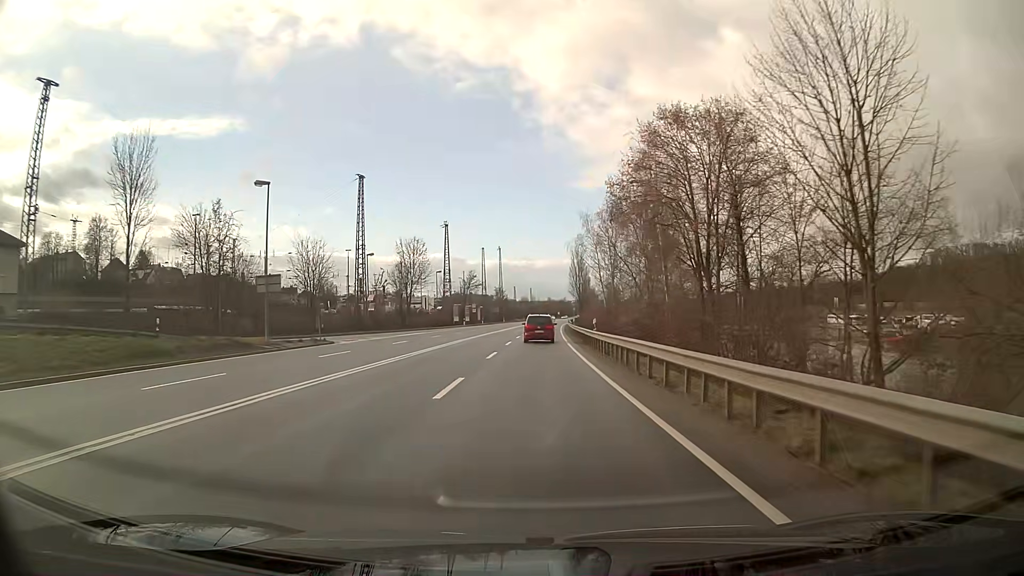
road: primary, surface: asphalt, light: Day
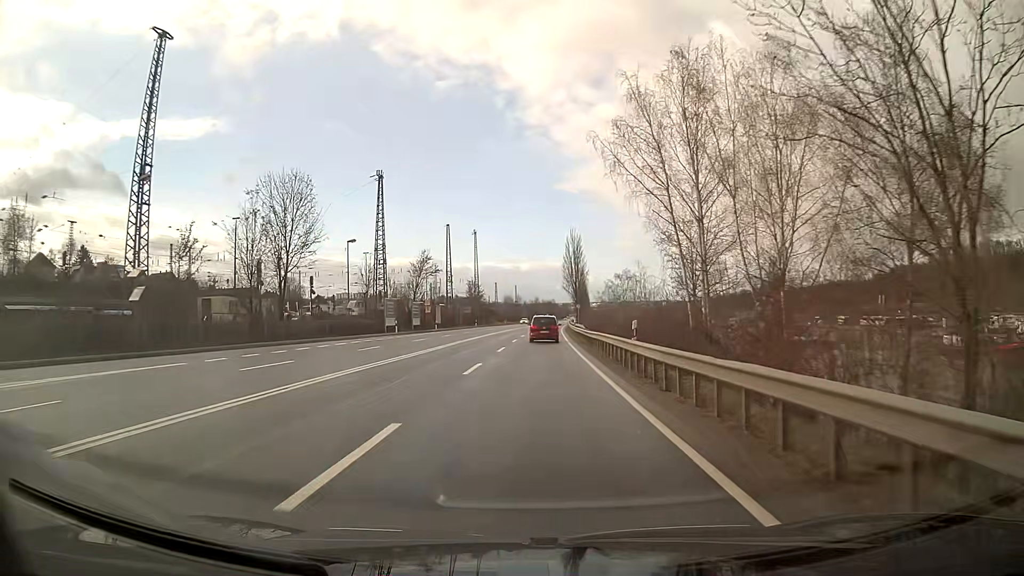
(+0.4, +42.9) m; +1°
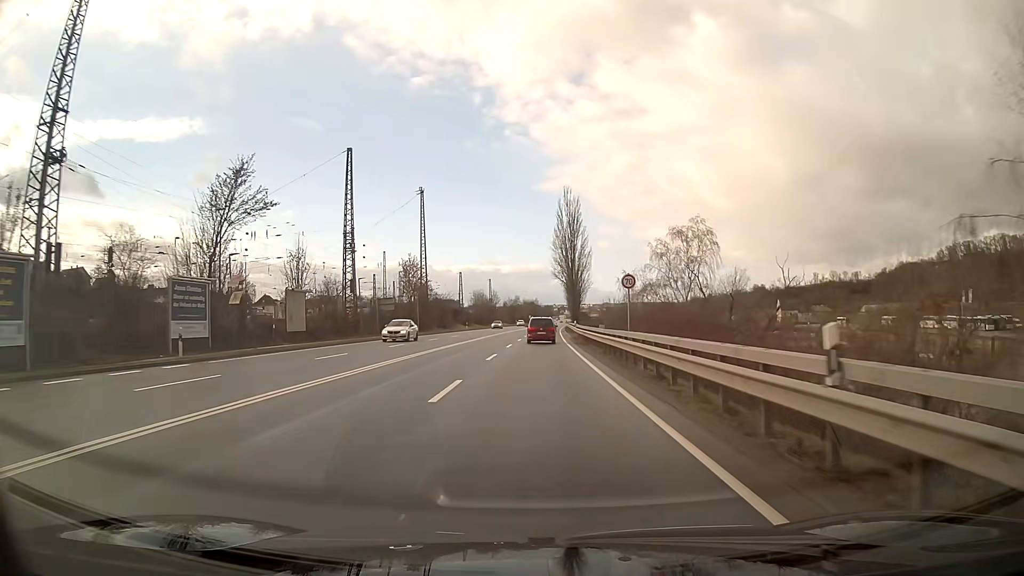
(+0.9, +53.6) m; +2°
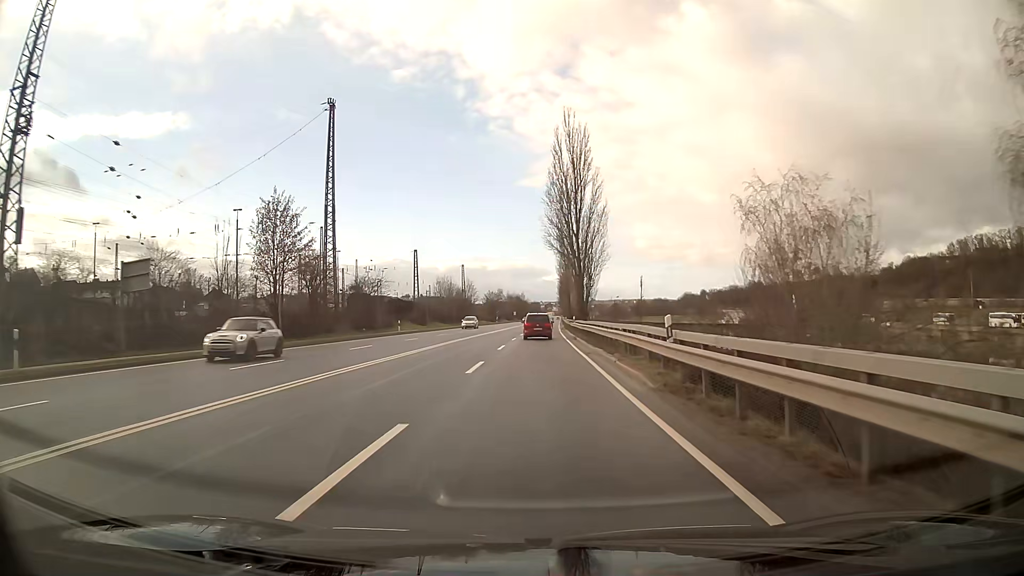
(+0.4, +42.9) m; +1°
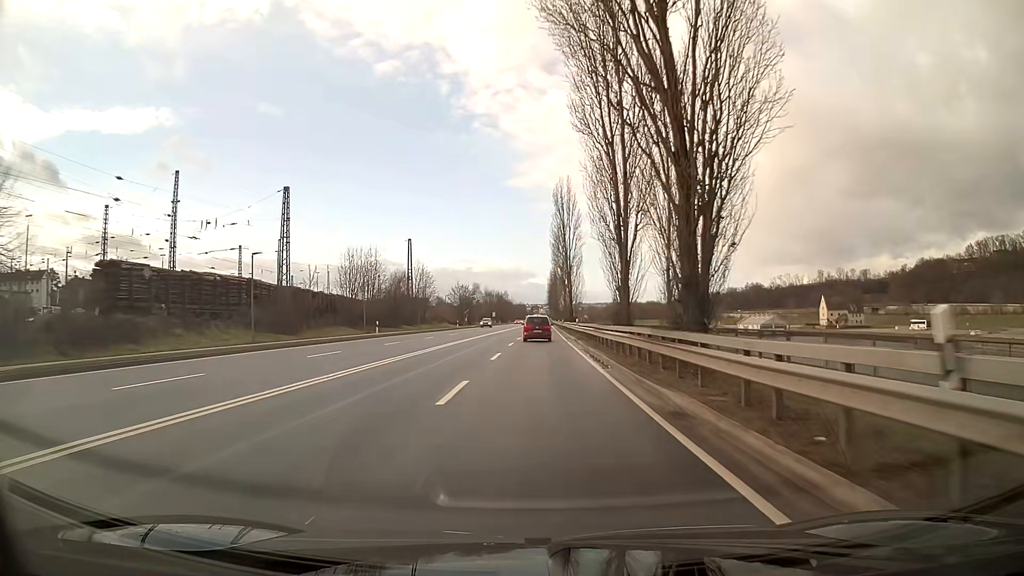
(+0.6, +53.8) m; +1°
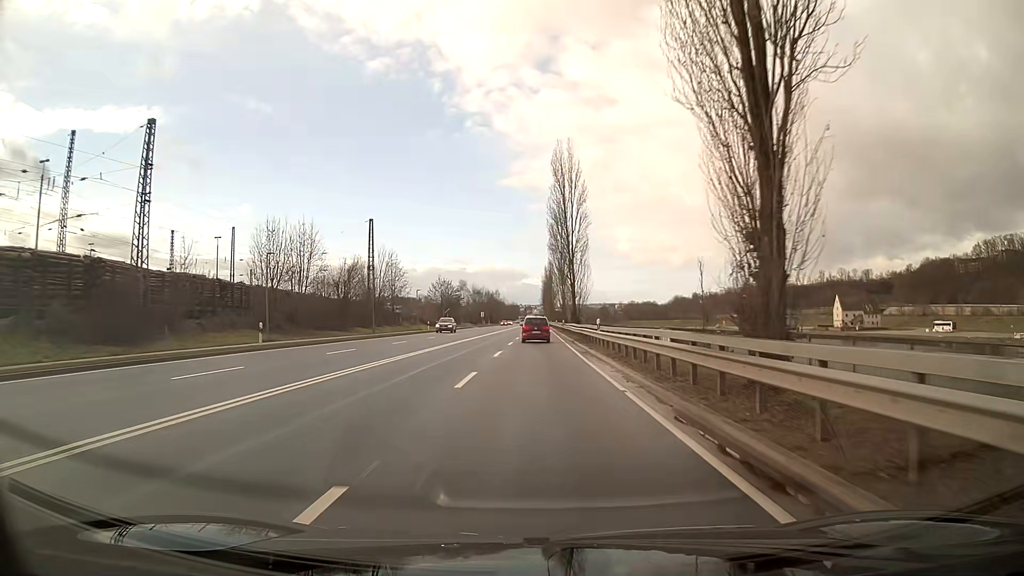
(+0.1, +21.6) m; +1°
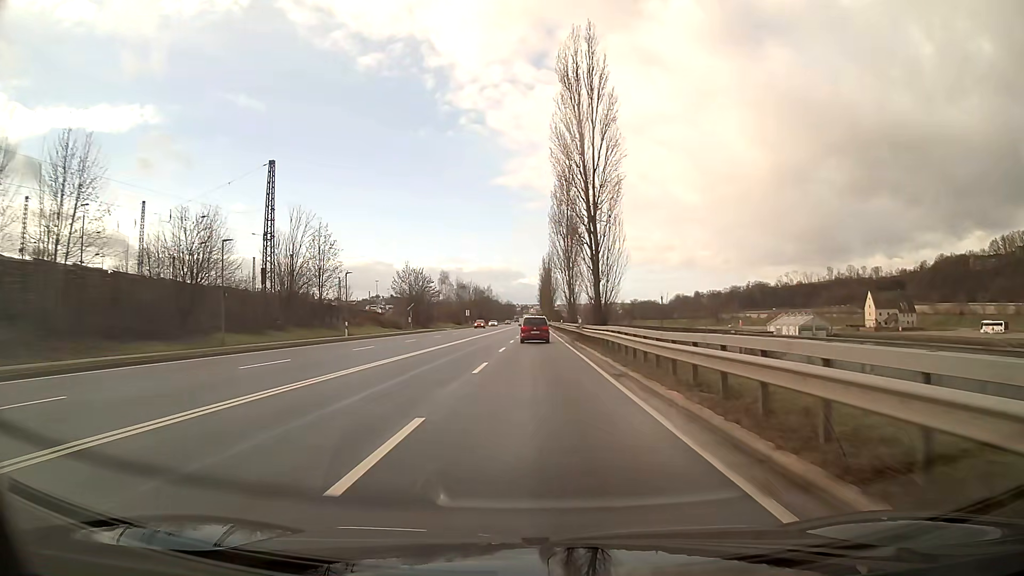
(+0.1, +32.3) m; 0°
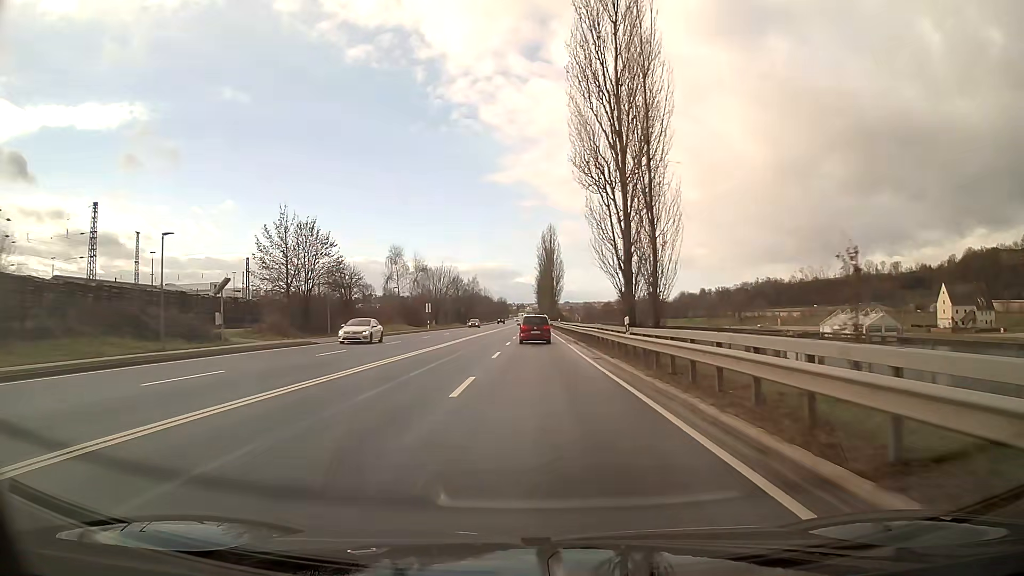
(+0.1, +53.6) m; 0°
(0, +10) (0, +20) (0, +30) (0, +40) (0, +50) (0, +60) (0, +70) (0, +80) (0, +90) (0, +100) m
